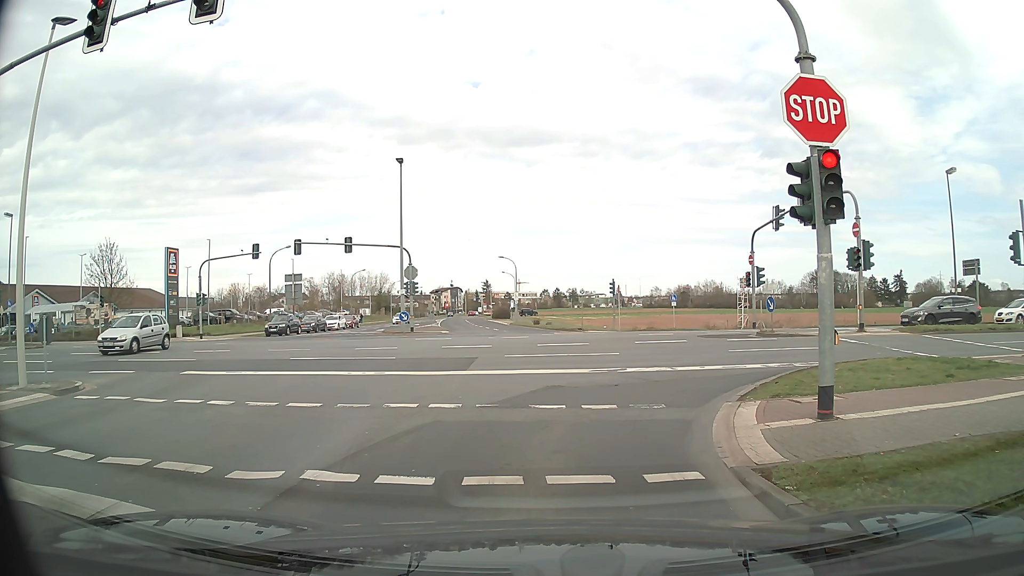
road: tertiary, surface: asphalt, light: Day
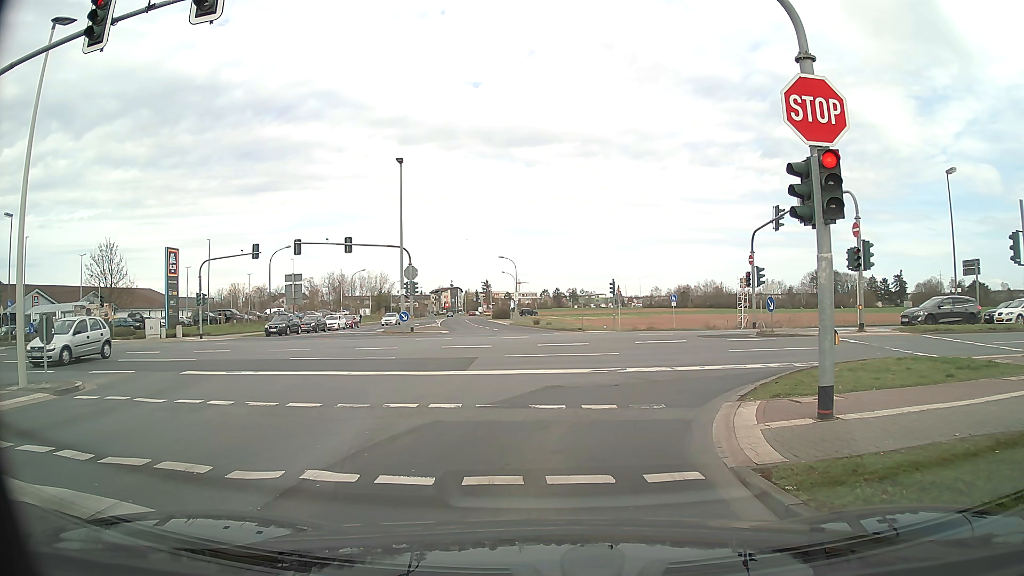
(0.0, 0.0) m; 0°
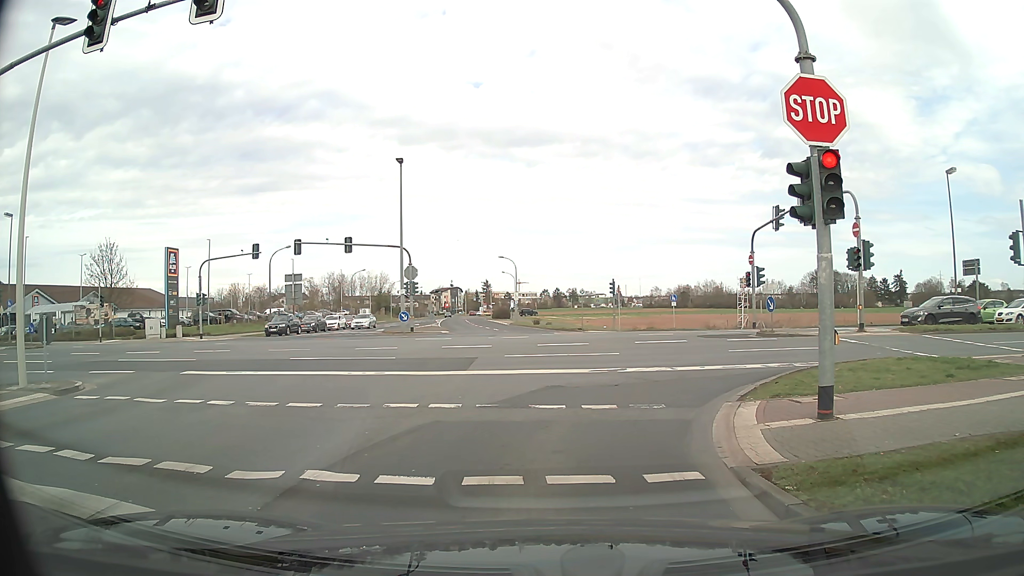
(0.0, 0.0) m; 0°
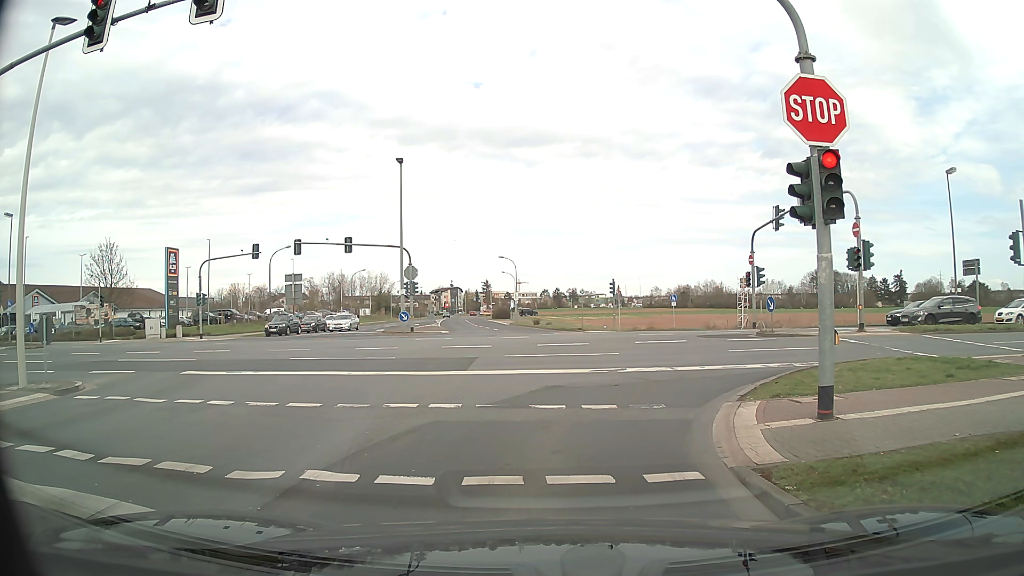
(0.0, 0.0) m; 0°
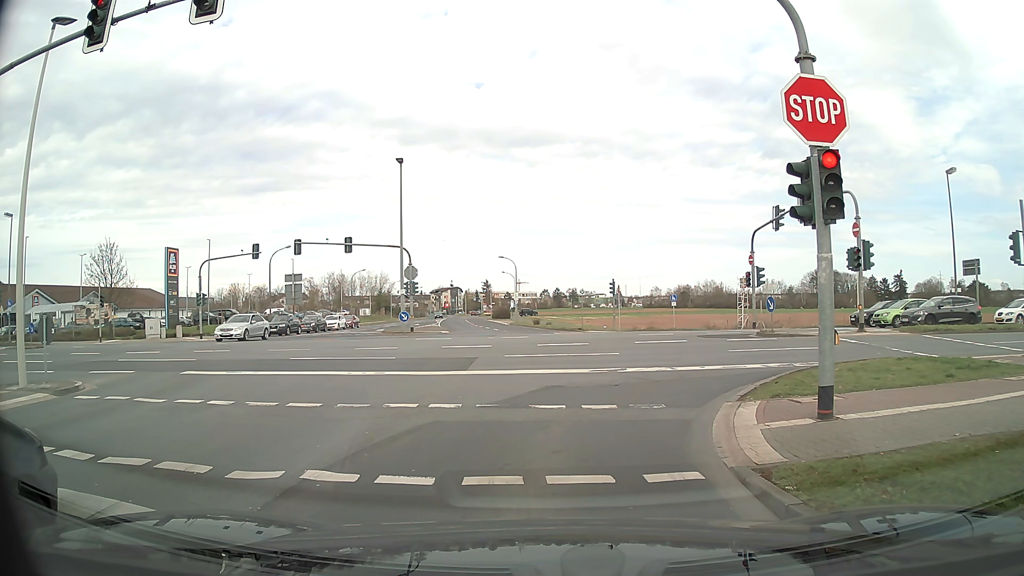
(0.0, 0.0) m; 0°
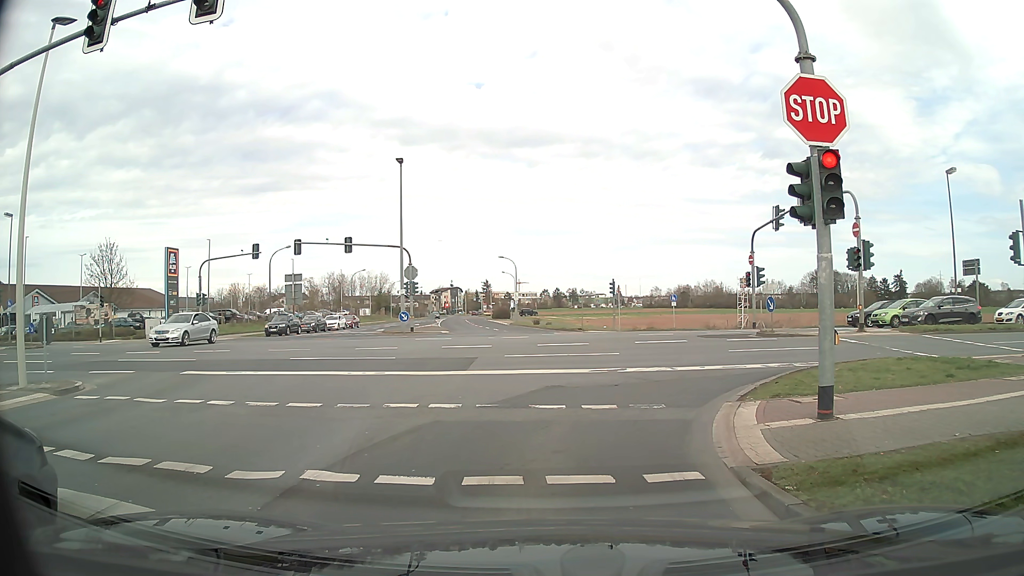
(0.0, 0.0) m; 0°
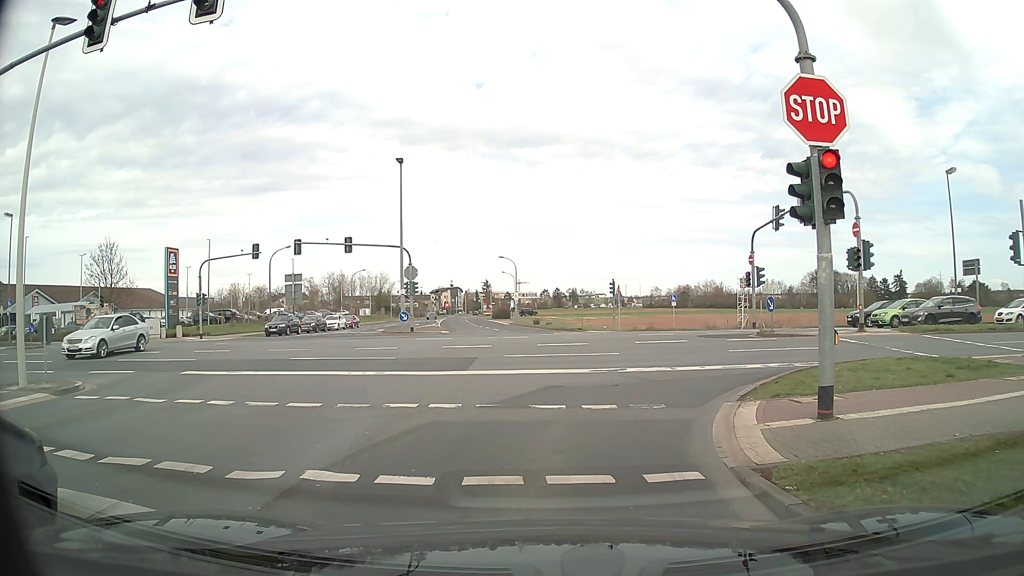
(0.0, 0.0) m; 0°
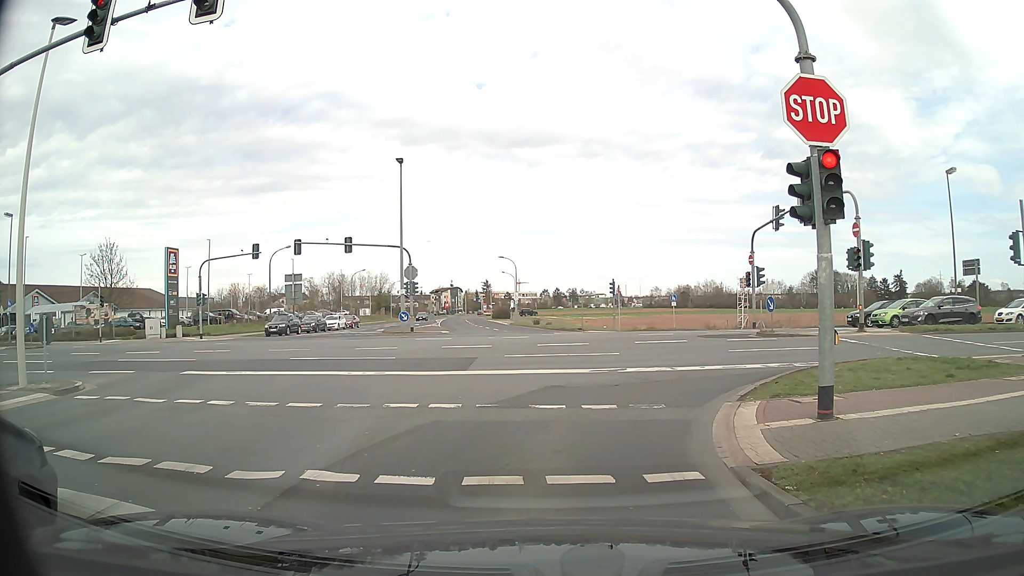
(0.0, 0.0) m; 0°
